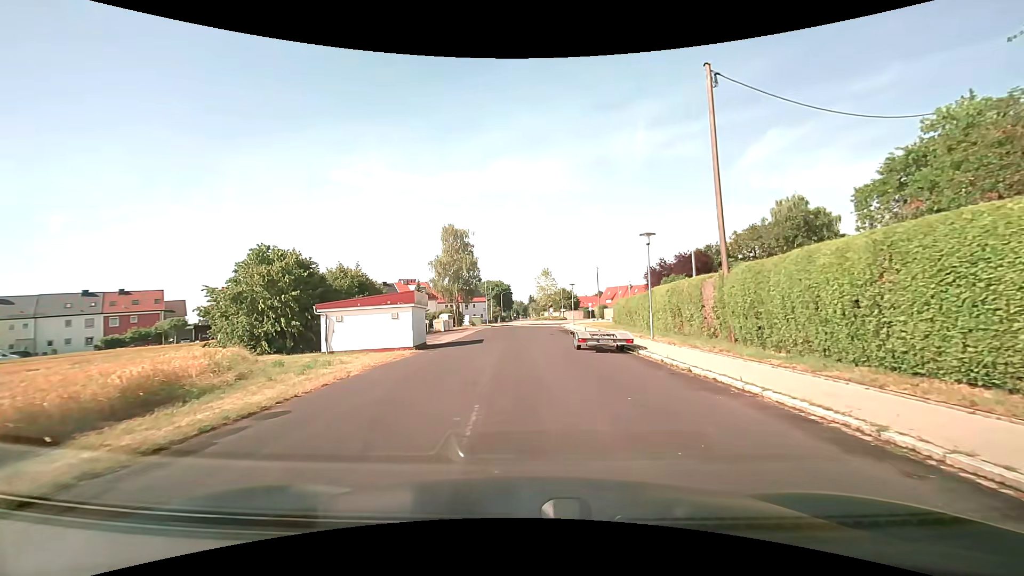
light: Day
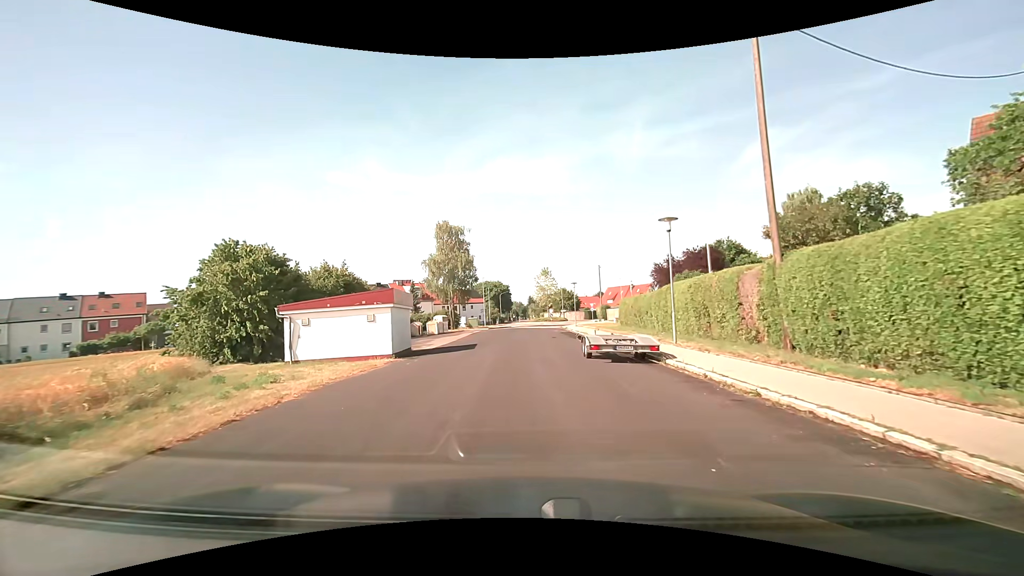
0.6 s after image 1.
(0.0, +3.8) m; 0°
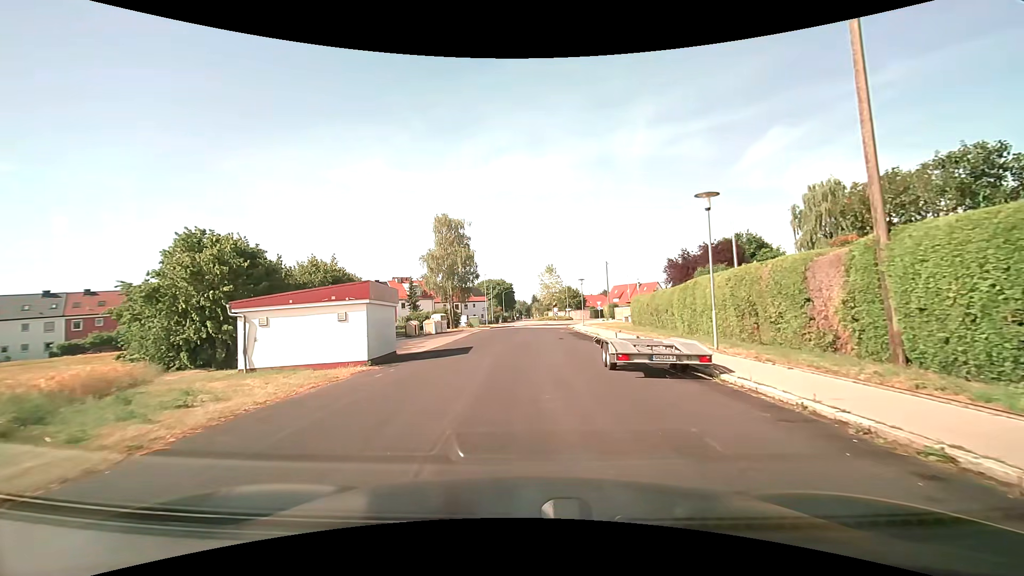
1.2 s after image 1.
(0.0, +3.8) m; 0°
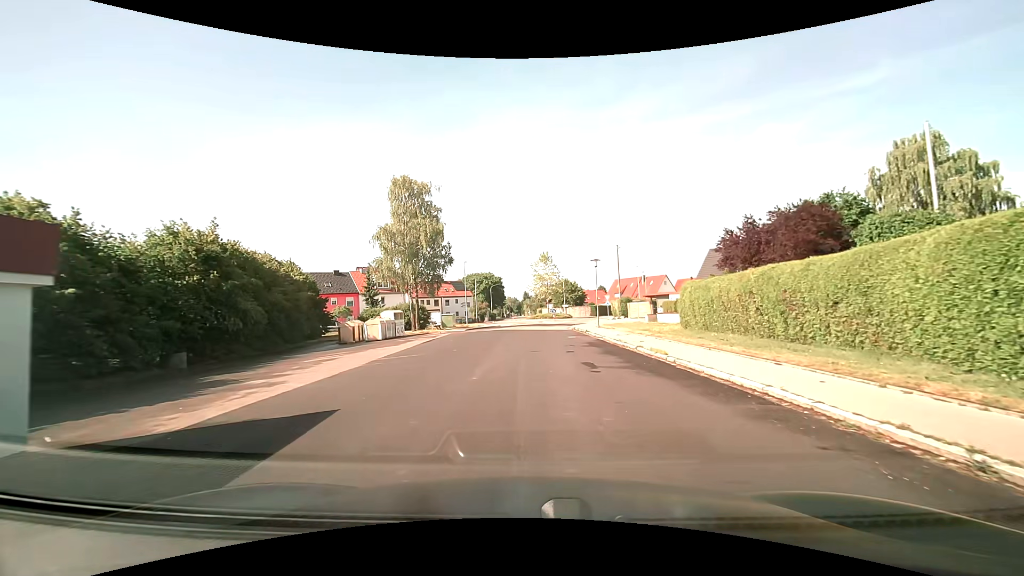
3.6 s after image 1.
(+0.1, +17.0) m; +1°
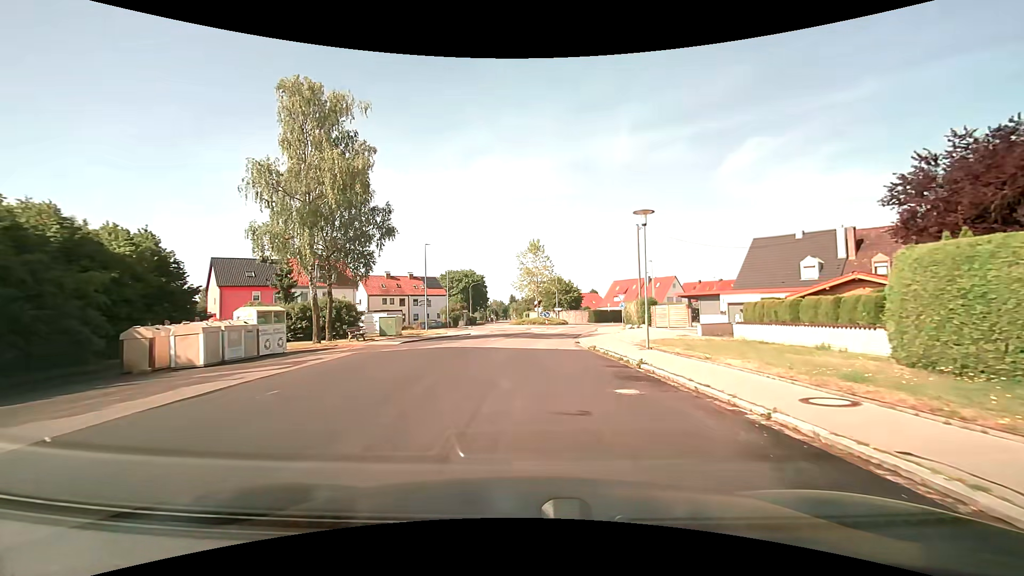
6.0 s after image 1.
(+0.4, +18.6) m; +2°
(0, +10) (0, +20) (+1, +30) (+3, +40) (+5, +50) (+7, +59) (+10, +69) (+7, +78) (-3, +78) (-10, +71) m
